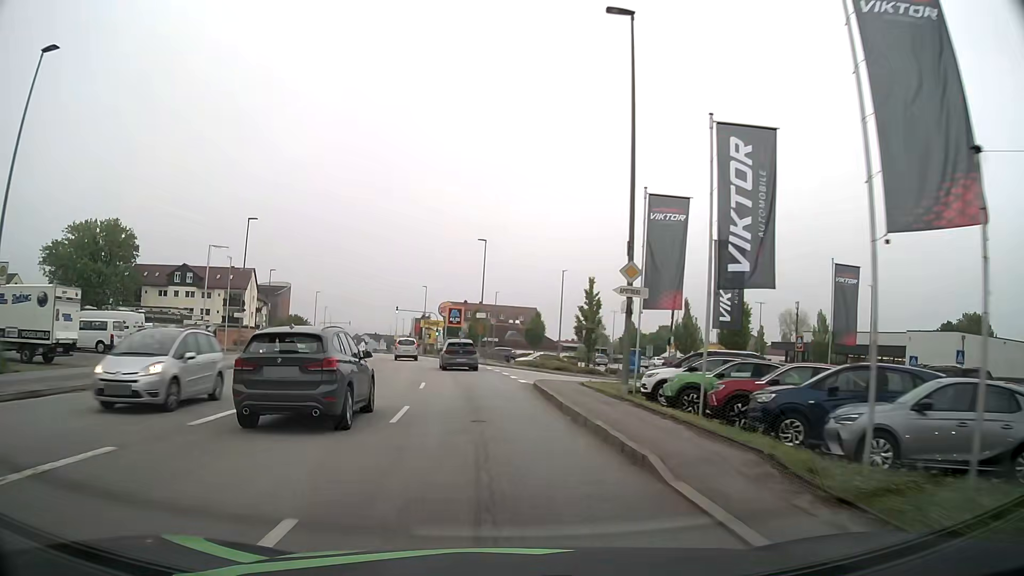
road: tertiary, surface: asphalt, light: Day
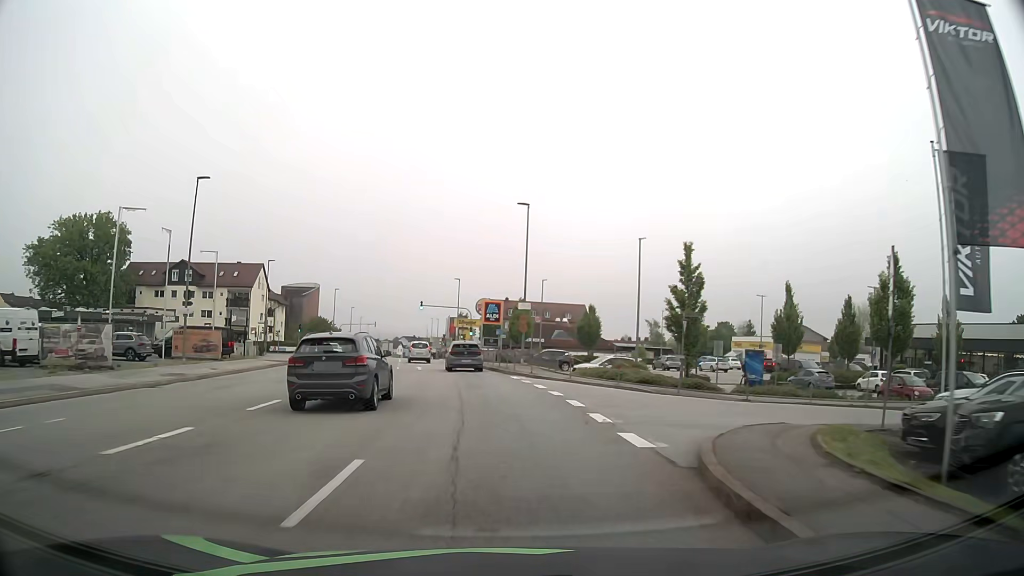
(-0.6, +15.3) m; -4°
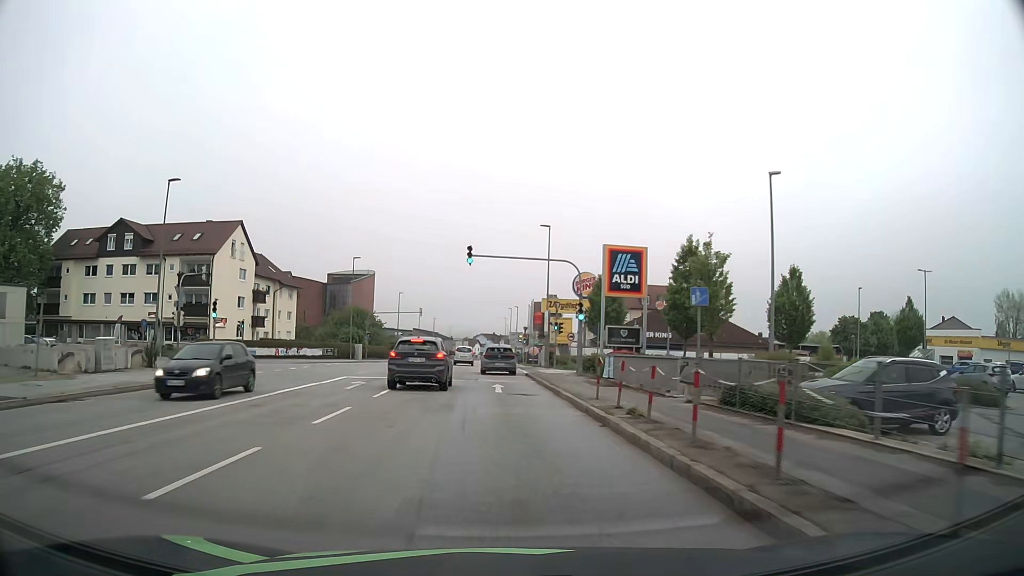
(-3.1, +38.2) m; -7°
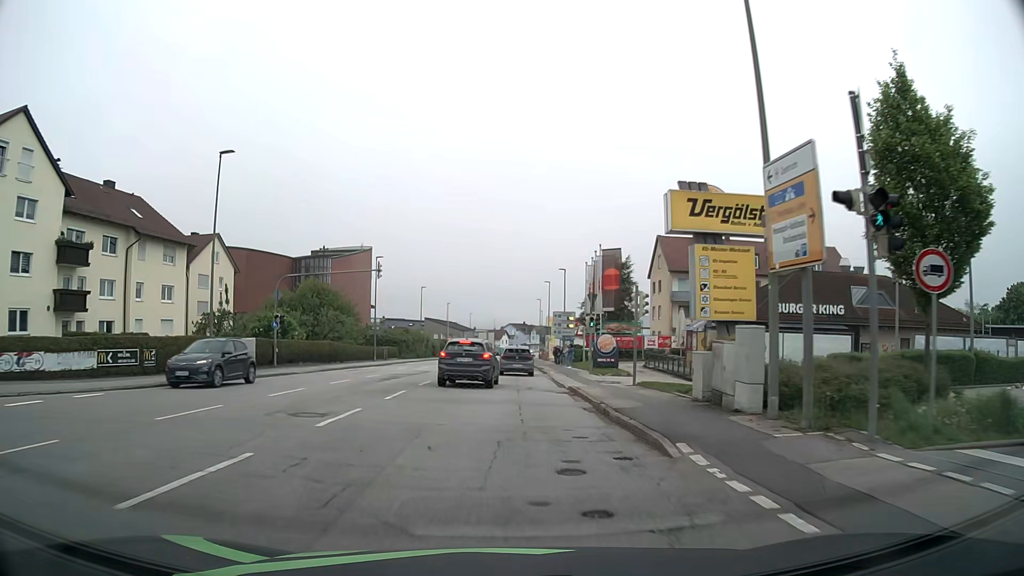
(-1.0, +38.3) m; -3°
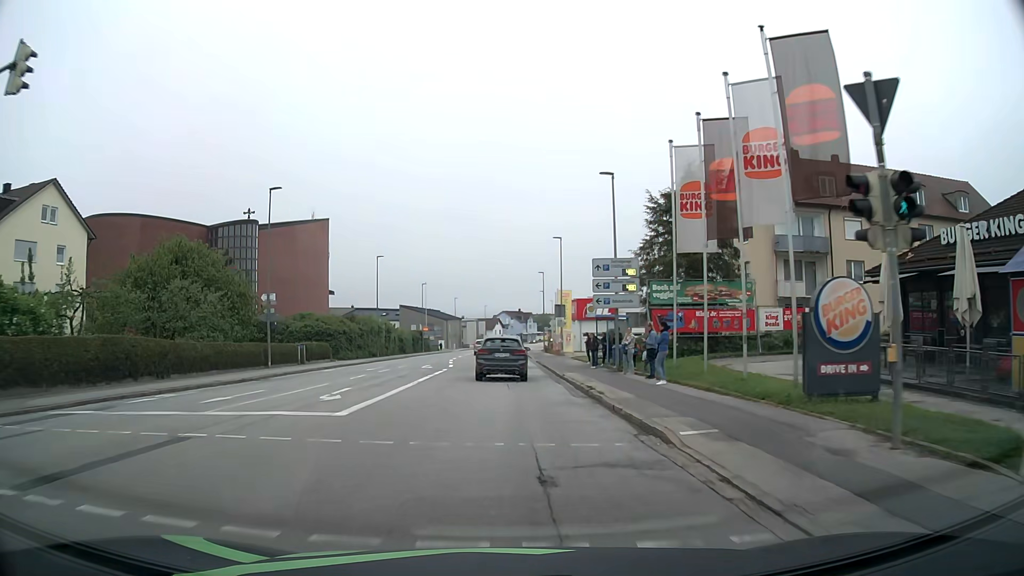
(0.0, +29.4) m; +1°
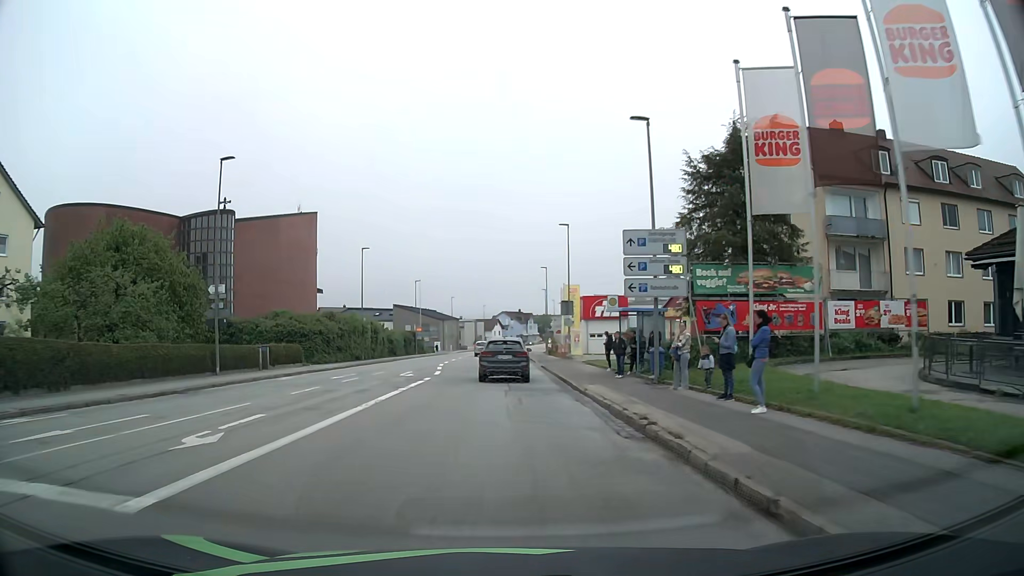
(0.0, +7.3) m; 0°
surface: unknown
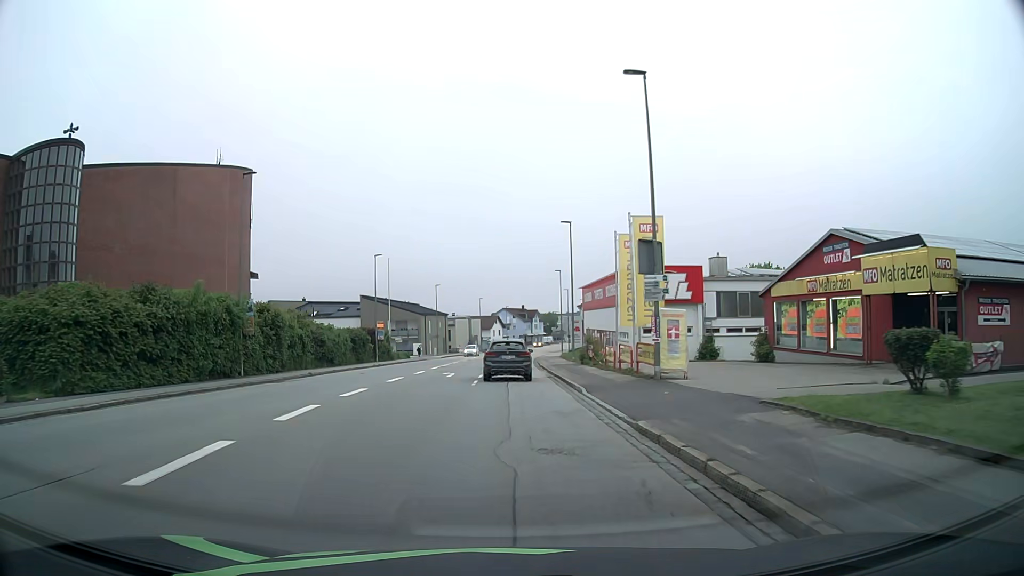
(0.0, +30.0) m; 0°
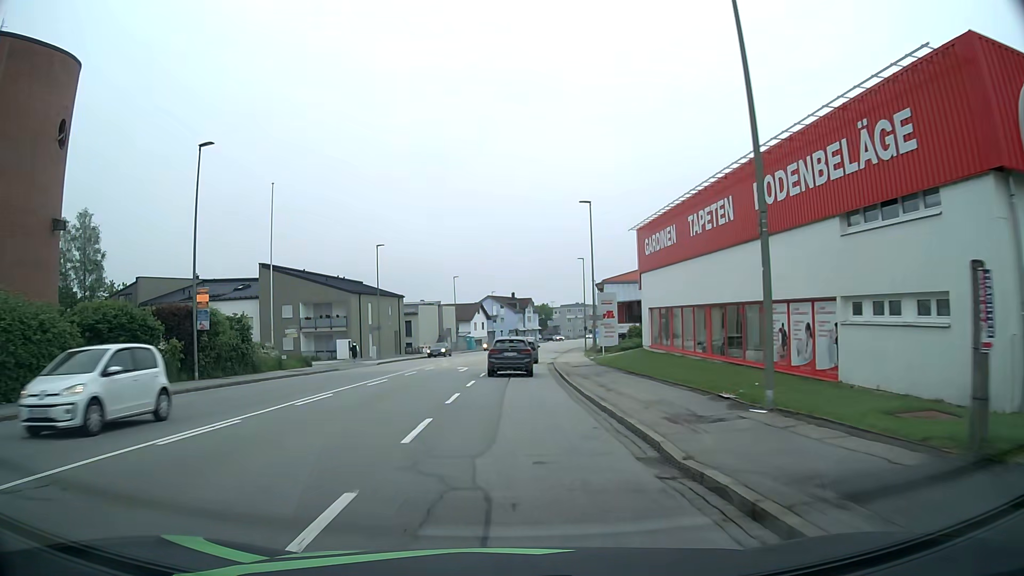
(0.0, +38.0) m; +1°
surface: asphalt
(0, +10) (0, +20) (0, +30) (+1, +40) (+1, +50) (+2, +60) (+4, +70) (+5, +80) (+7, +90) (+9, +99) m
